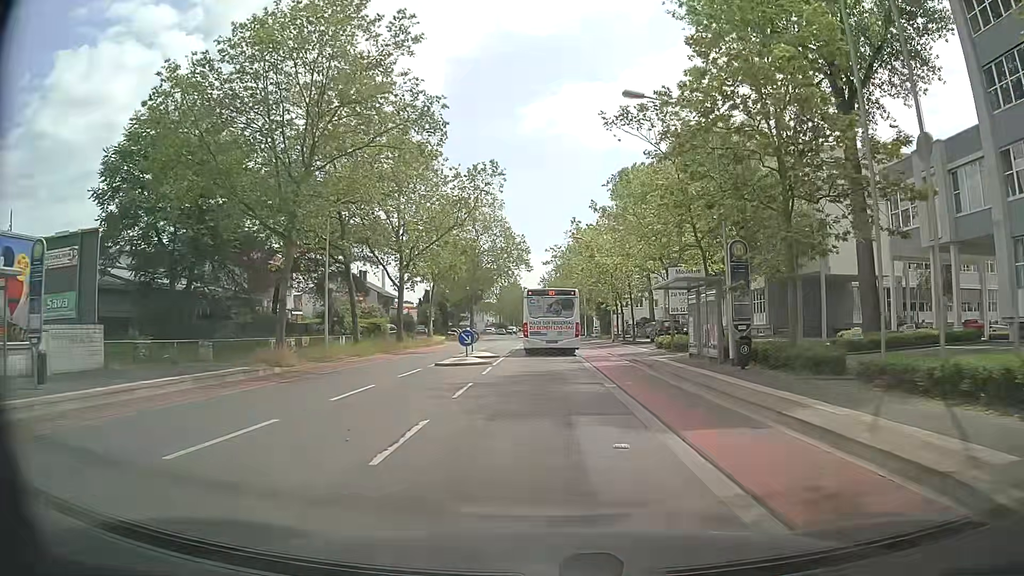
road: secondary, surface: asphalt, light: Day
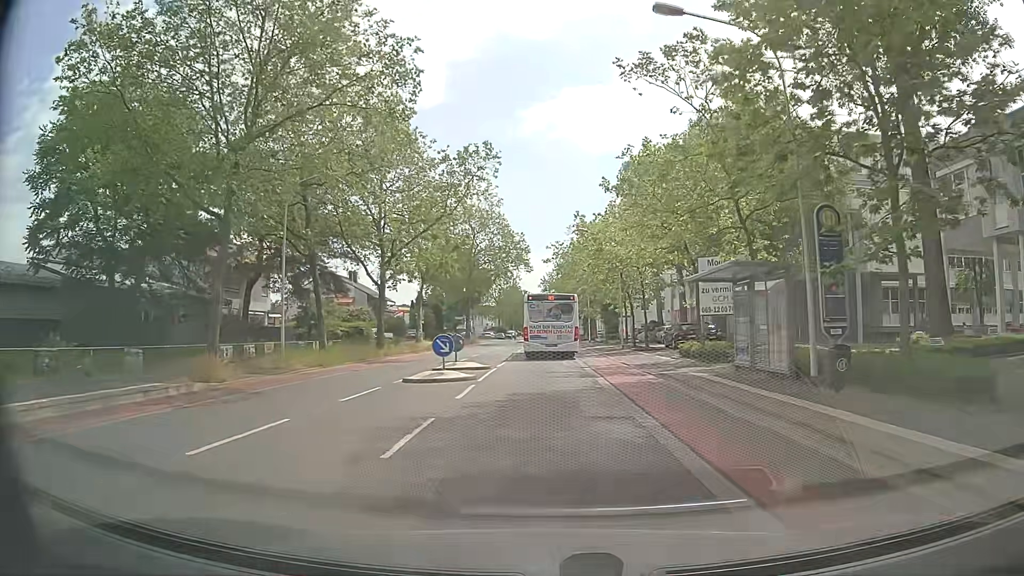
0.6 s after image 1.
(-0.1, +5.6) m; -1°
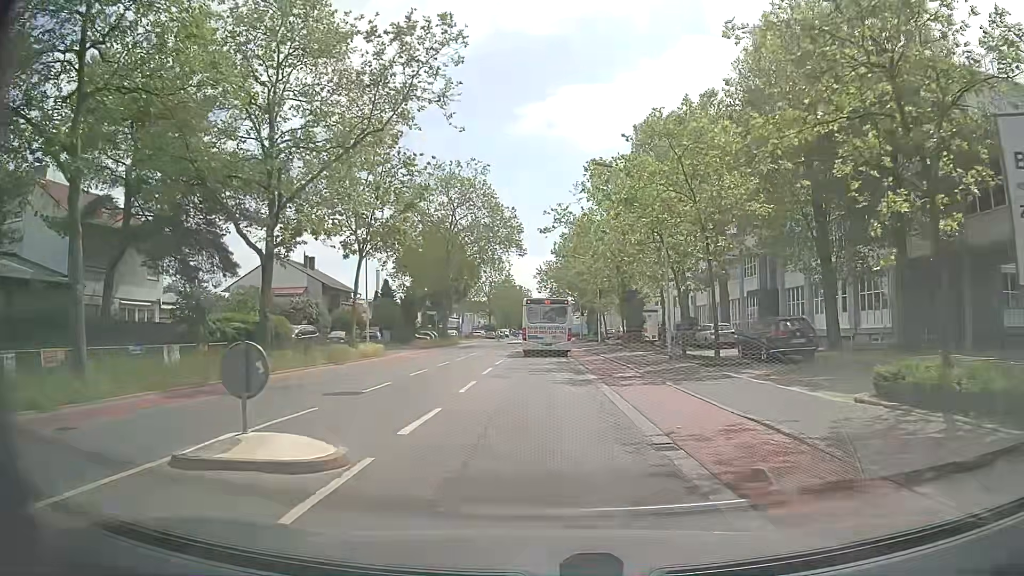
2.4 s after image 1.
(+0.1, +16.8) m; 0°
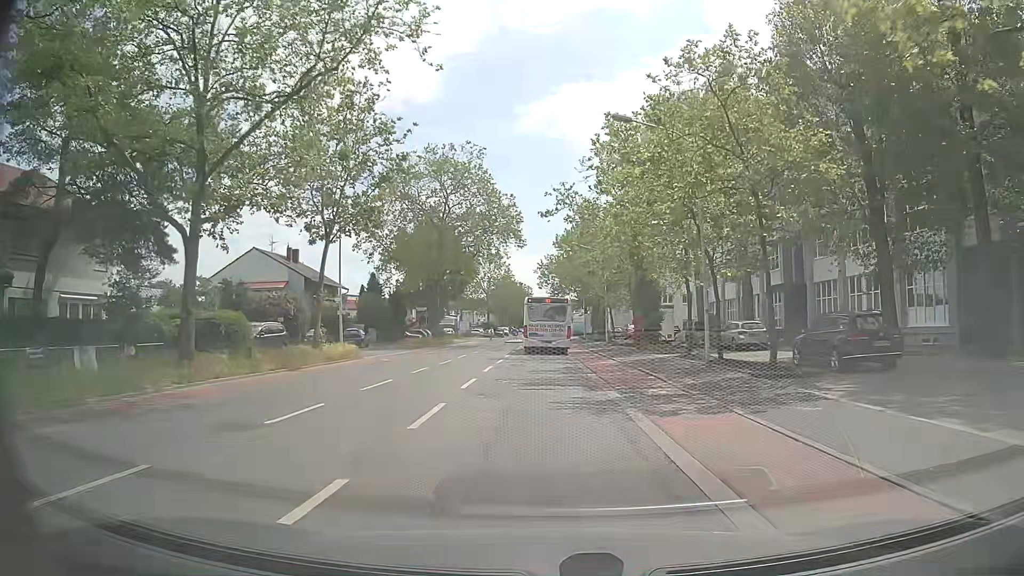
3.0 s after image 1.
(0.0, +5.7) m; +1°
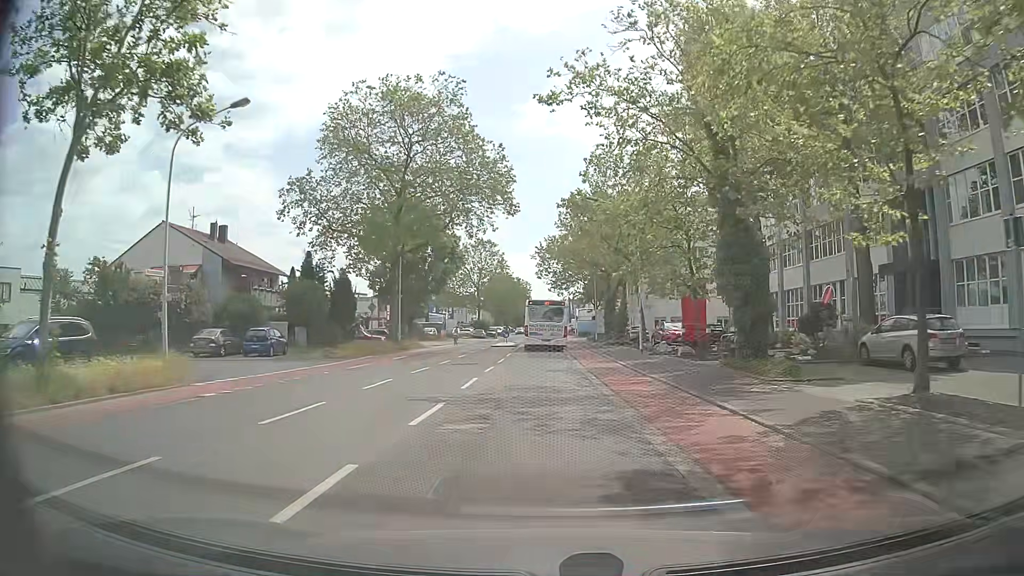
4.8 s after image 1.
(-0.4, +17.6) m; -2°
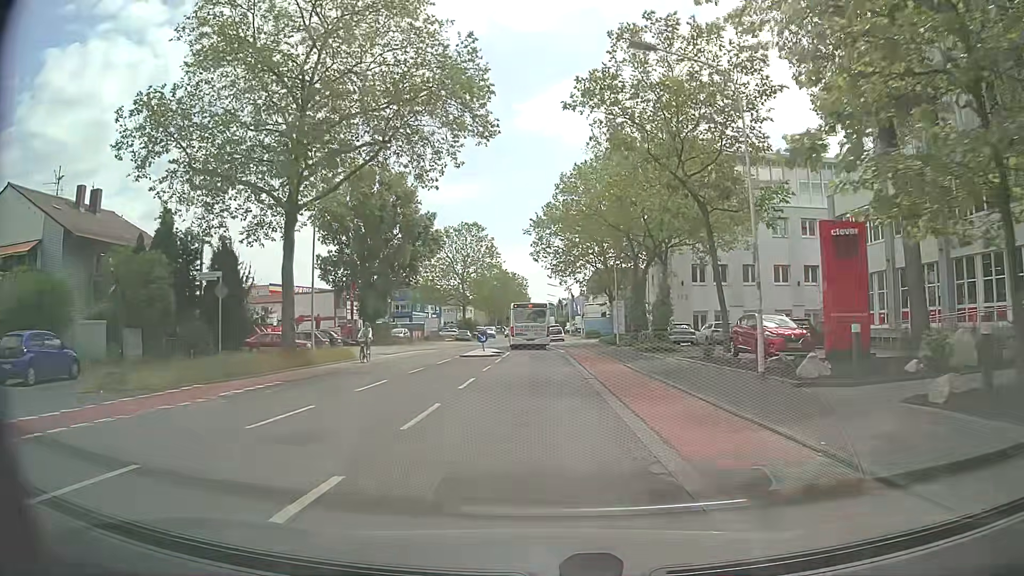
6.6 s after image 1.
(+0.2, +18.4) m; +1°
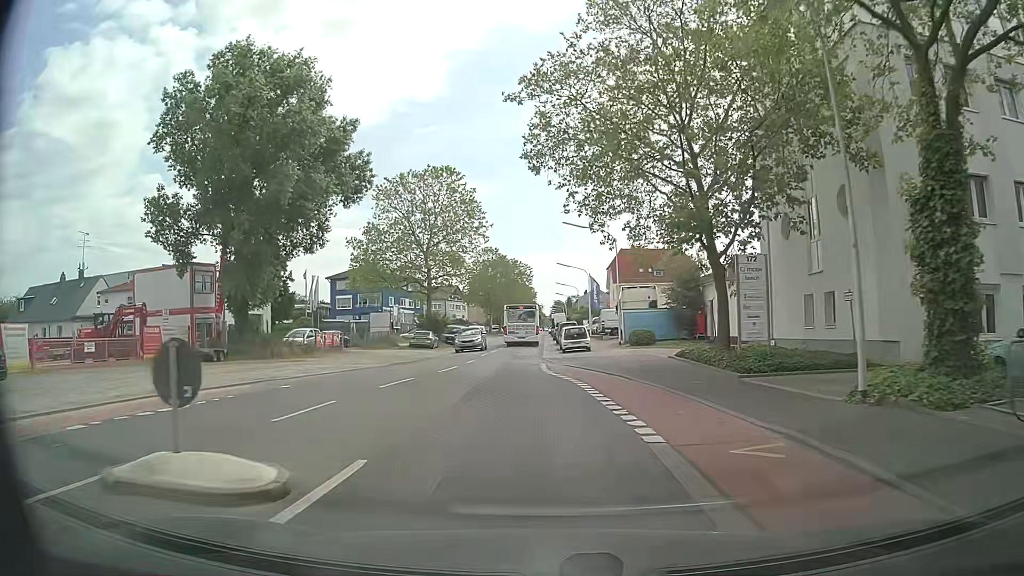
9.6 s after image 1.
(-0.3, +32.0) m; 0°
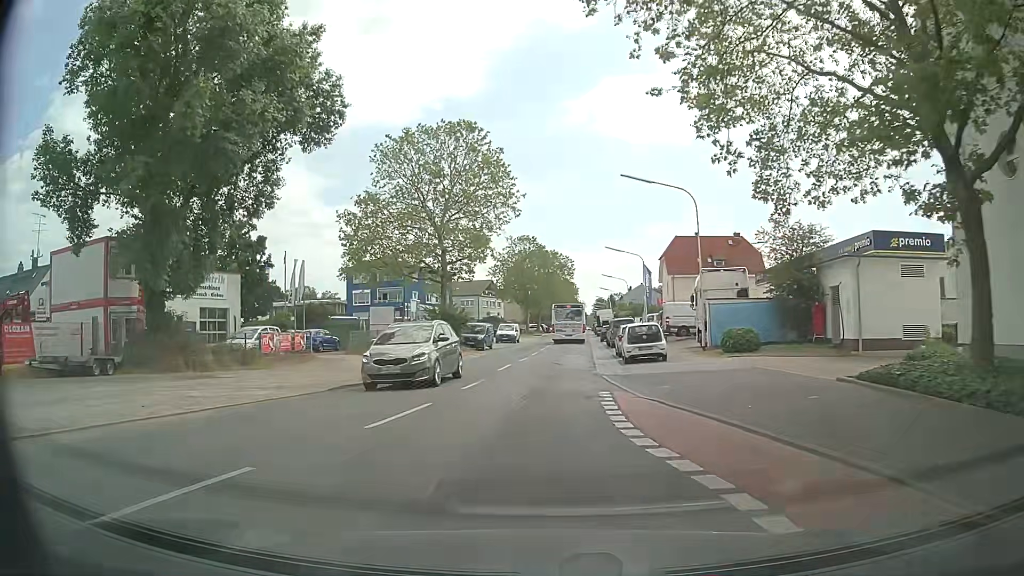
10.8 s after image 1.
(-0.4, +12.9) m; -4°
(0, +10) (0, +20) (+1, +30) (+1, +40) (+2, +50) (+3, +60) (+3, +70) (+4, +80) (+5, +90) (+5, +100) m
